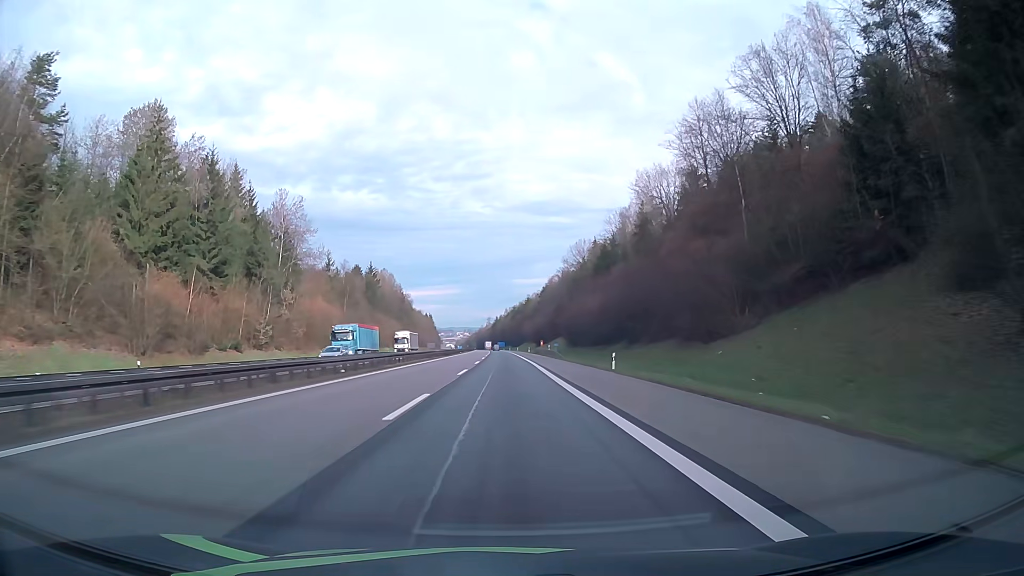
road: motorway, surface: asphalt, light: Day
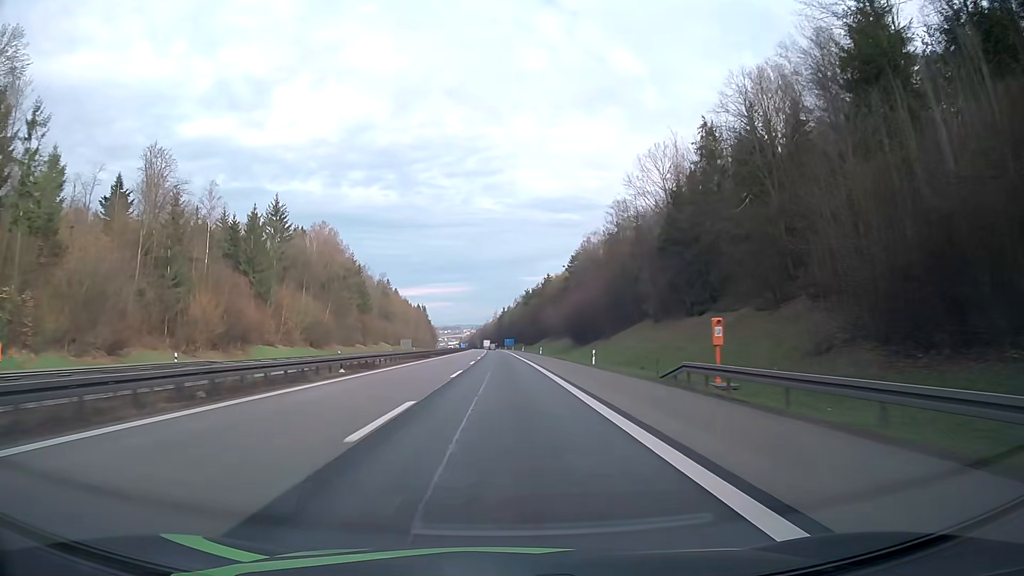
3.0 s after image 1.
(-0.6, +92.9) m; -1°
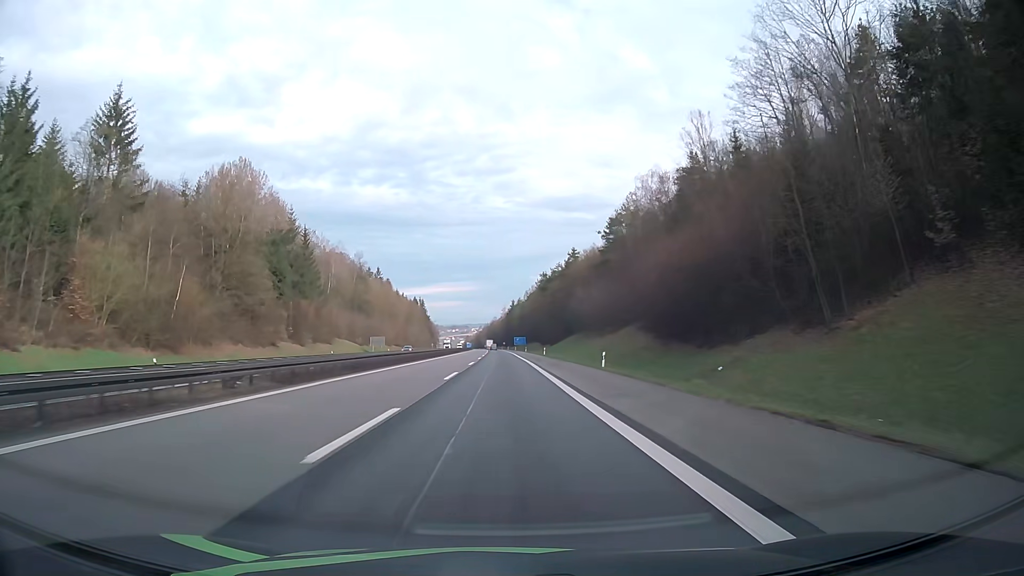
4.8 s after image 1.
(-0.5, +55.5) m; -1°
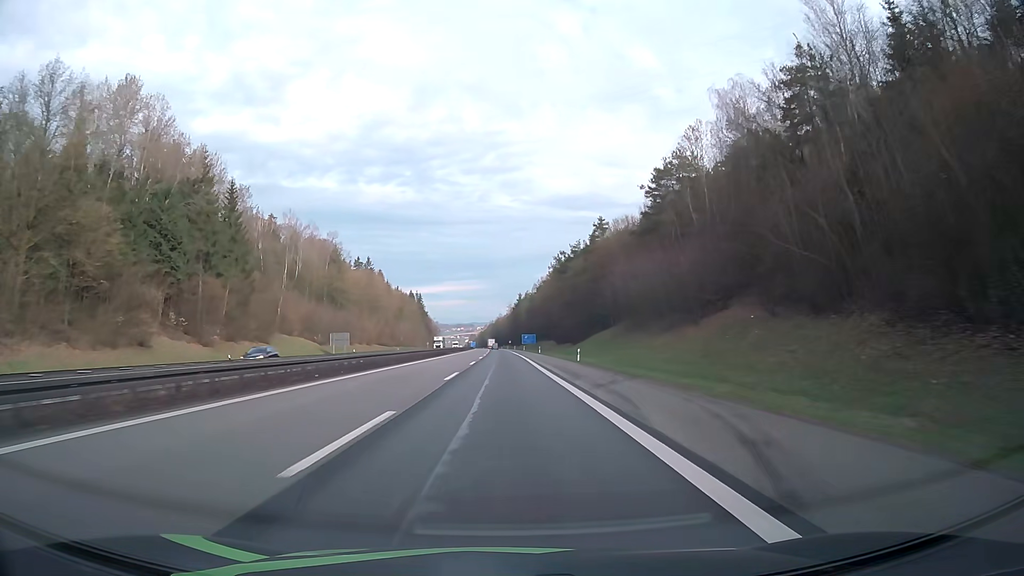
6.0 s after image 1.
(-0.2, +37.0) m; -1°
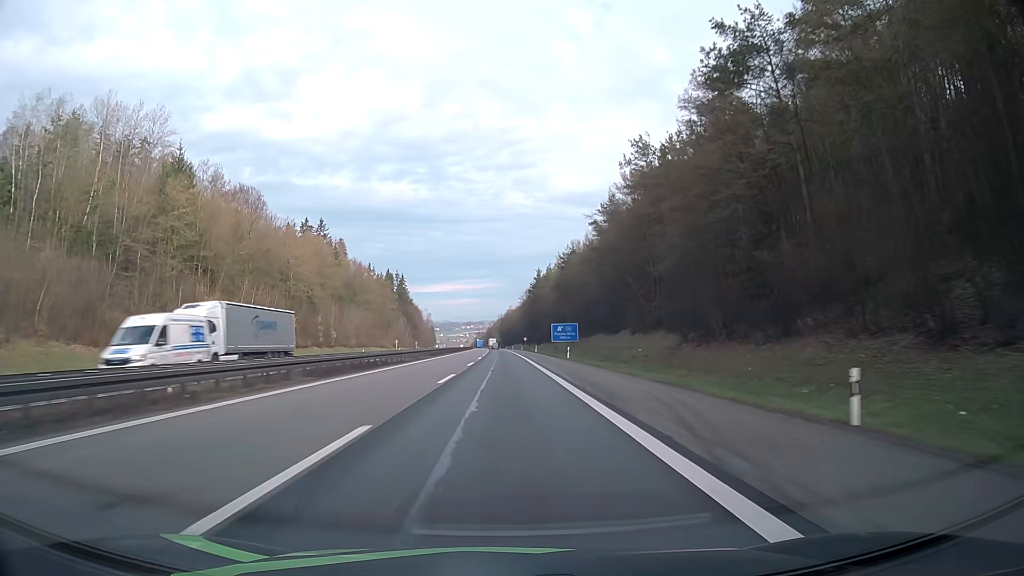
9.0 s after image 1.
(-0.6, +92.2) m; -1°
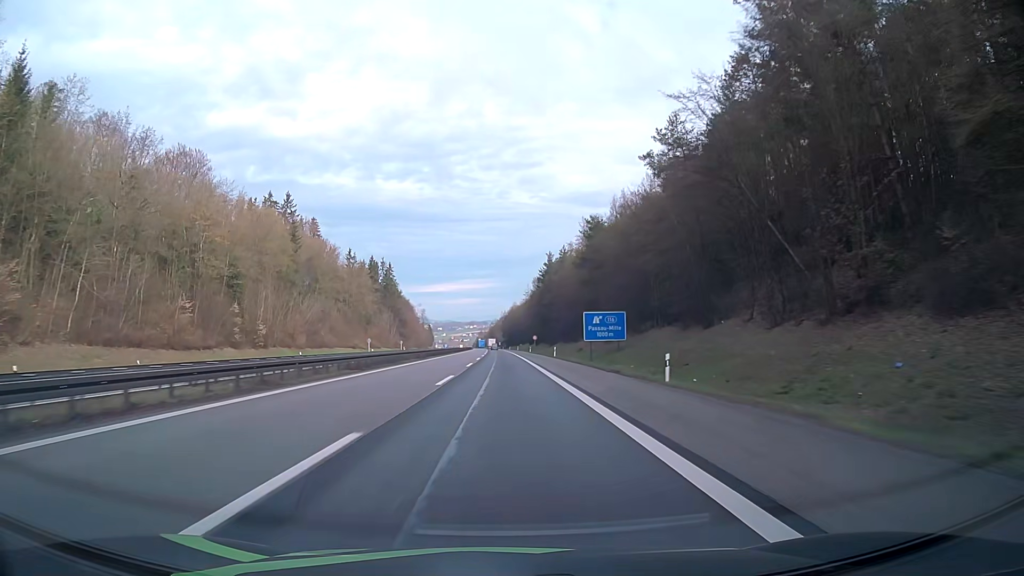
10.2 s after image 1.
(-0.1, +36.8) m; 0°
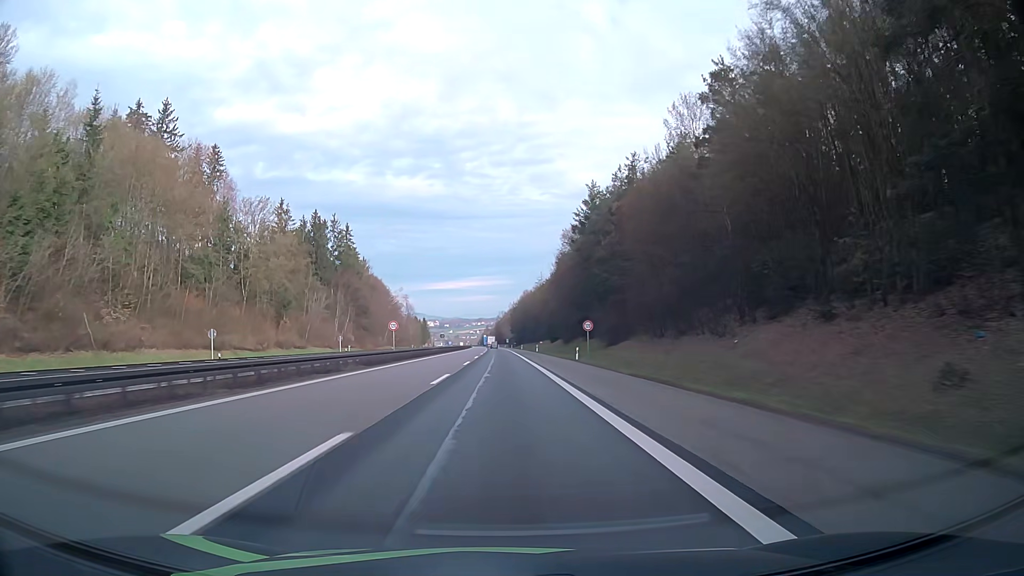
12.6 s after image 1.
(-0.4, +72.3) m; -1°
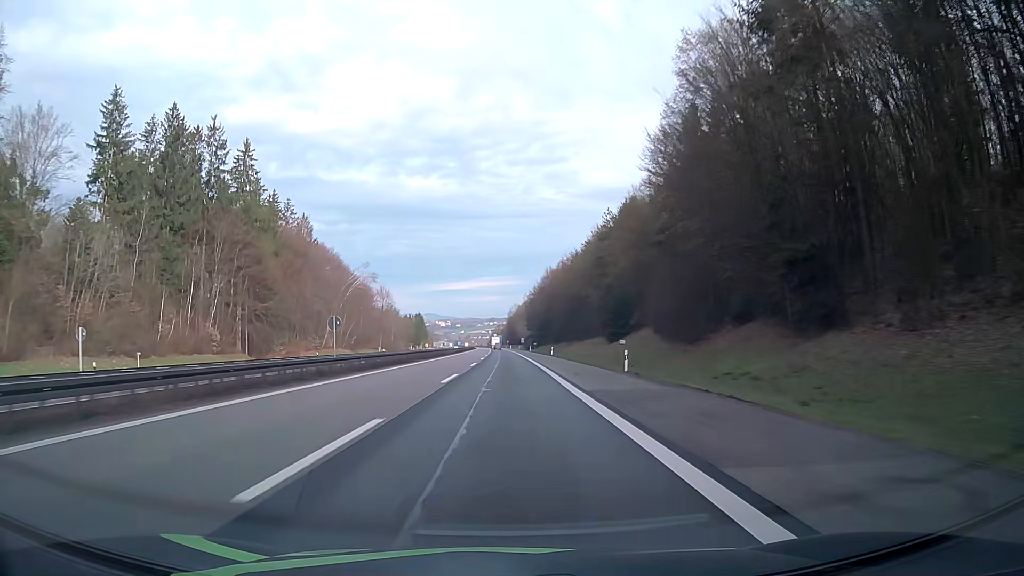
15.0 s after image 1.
(-0.6, +70.1) m; -1°
(0, +10) (0, +20) (0, +30) (0, +40) (0, +50) (0, +60) (0, +70) (0, +80) (0, +90) (0, +100) m
